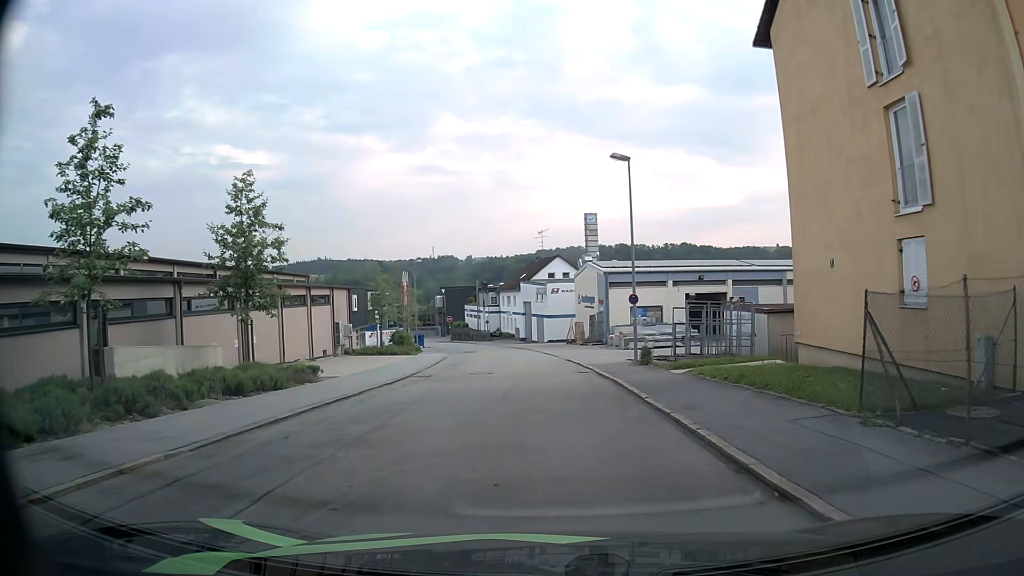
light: Day
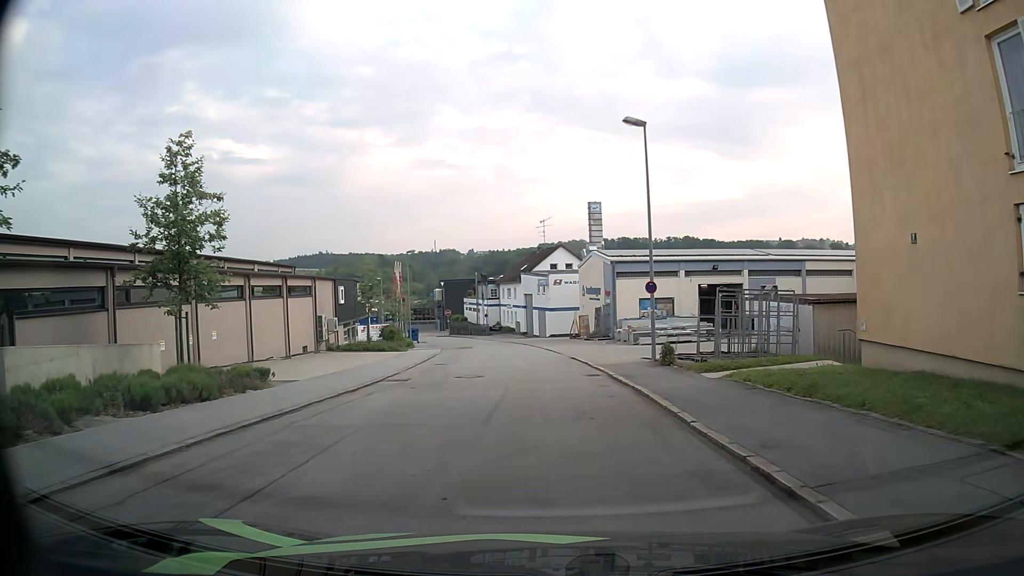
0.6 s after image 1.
(0.0, +4.0) m; -1°
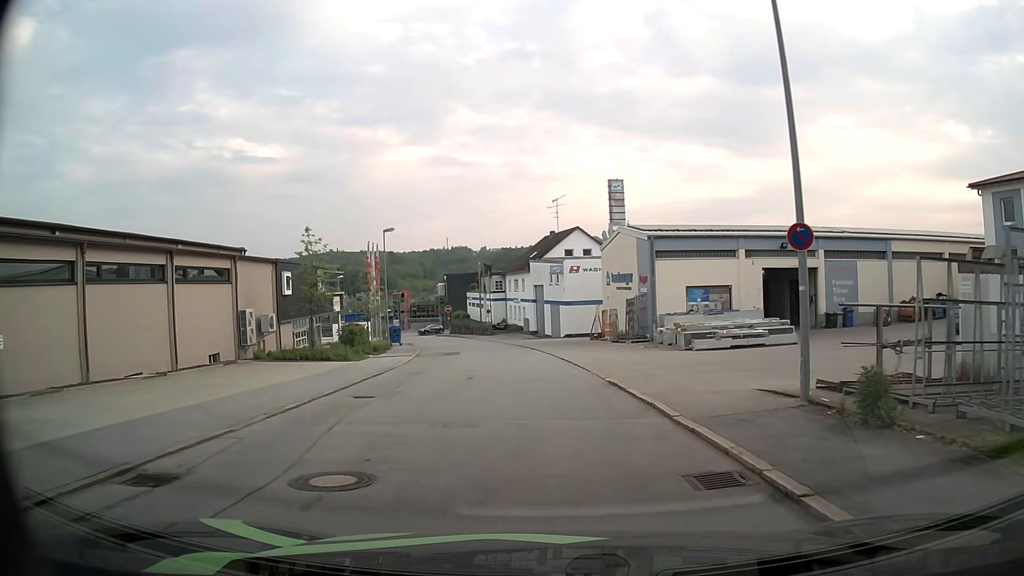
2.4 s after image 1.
(+0.1, +12.7) m; 0°
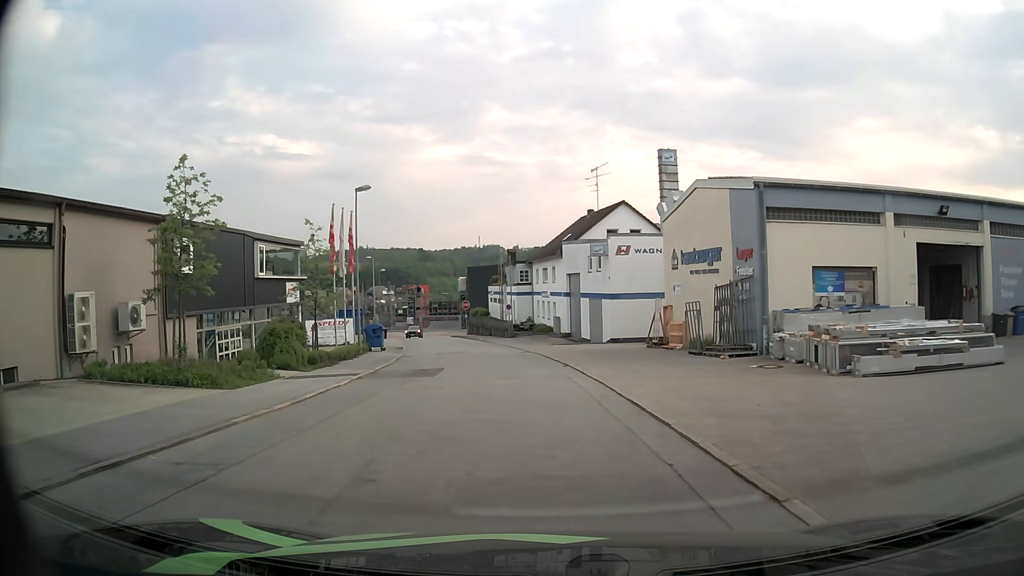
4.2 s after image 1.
(-0.4, +14.1) m; -3°
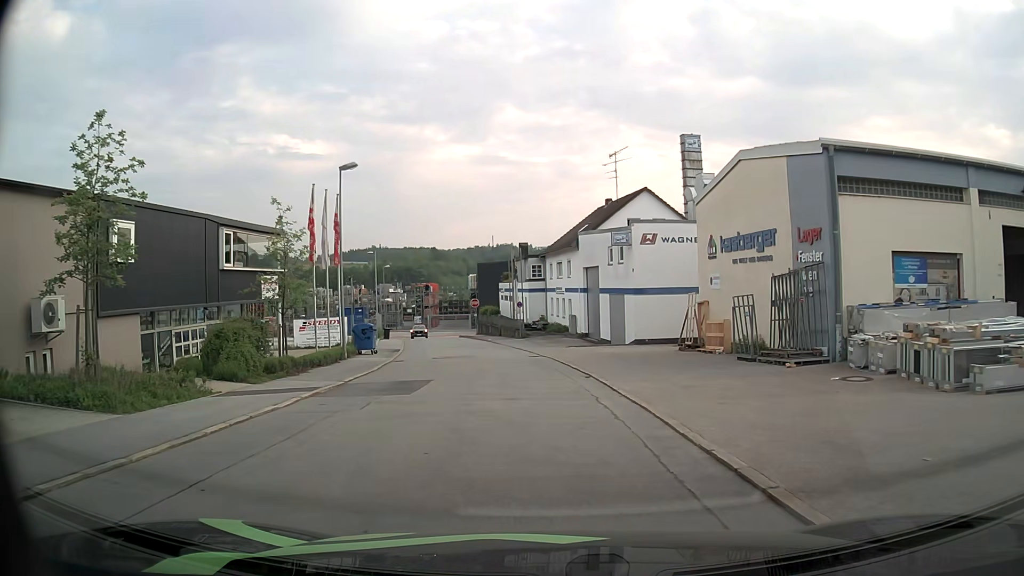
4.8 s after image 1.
(-0.1, +4.8) m; -1°
